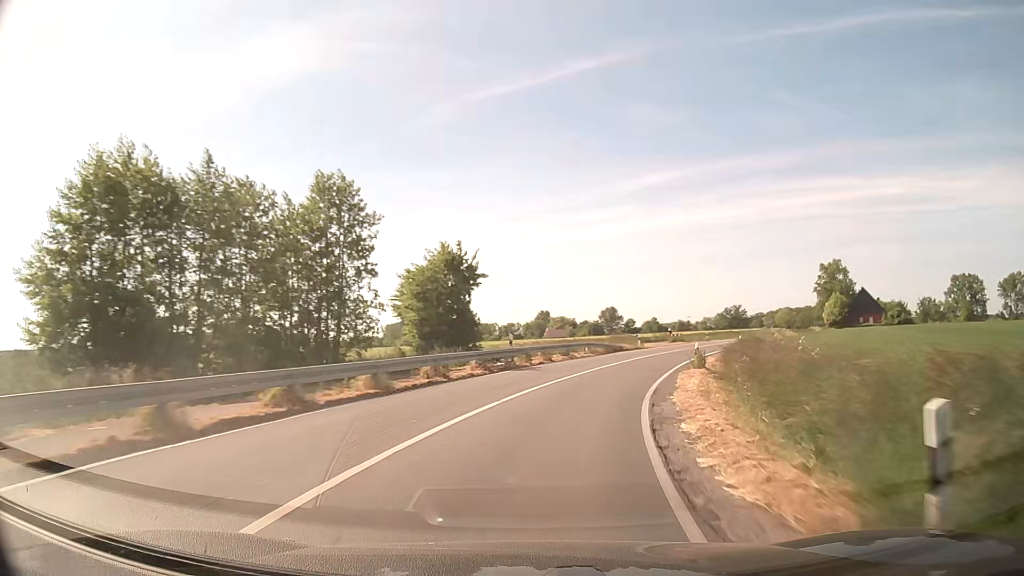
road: secondary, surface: asphalt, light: Day
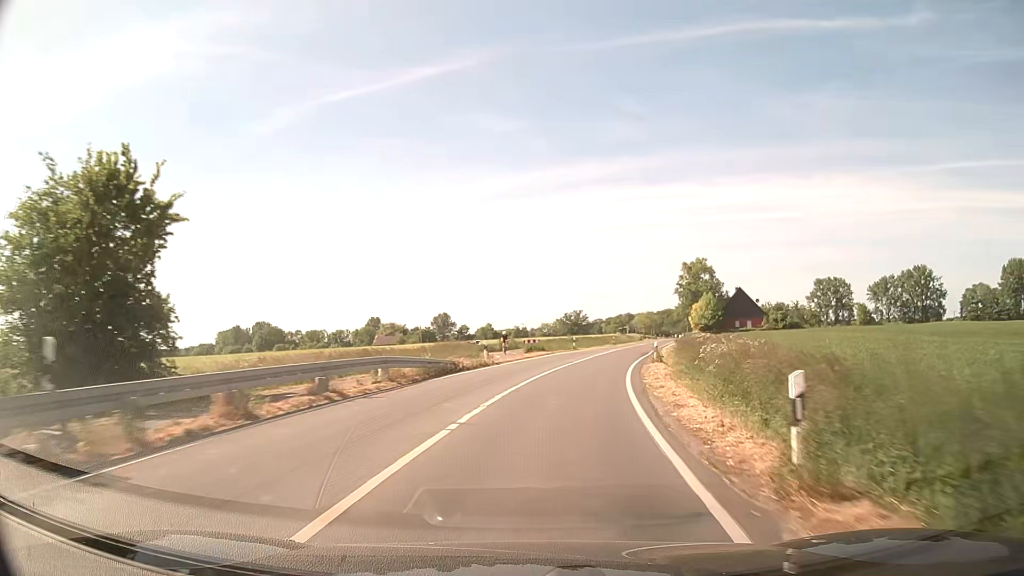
(+2.8, +20.9) m; +15°
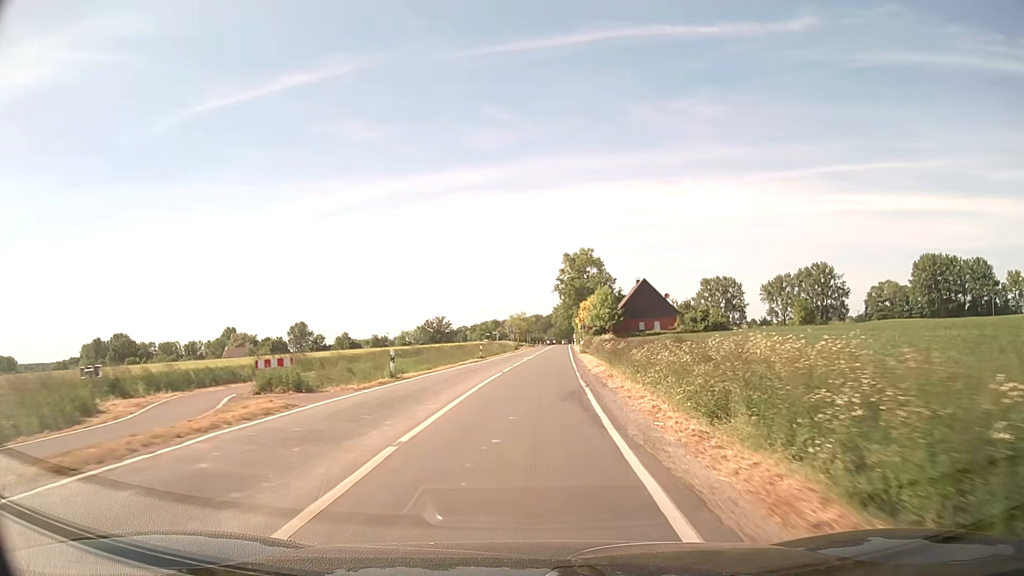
(+3.8, +31.2) m; +12°
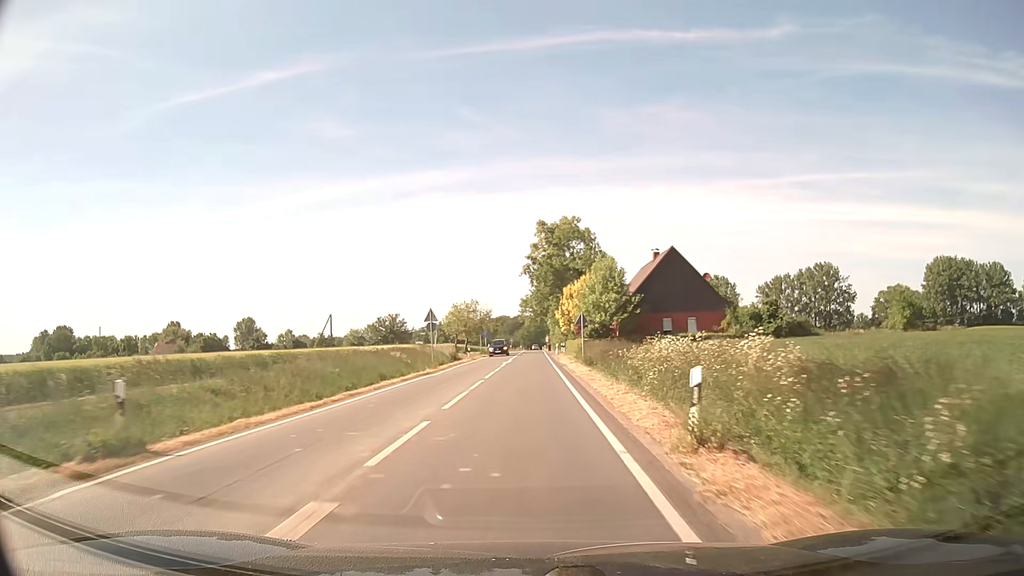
(+1.7, +42.4) m; +3°
